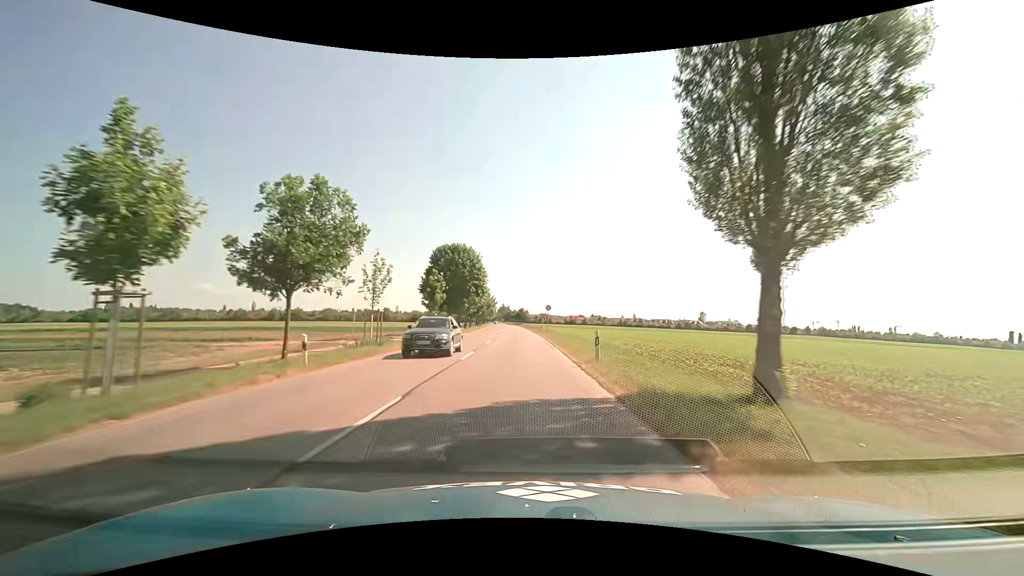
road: tertiary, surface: asphalt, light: Day
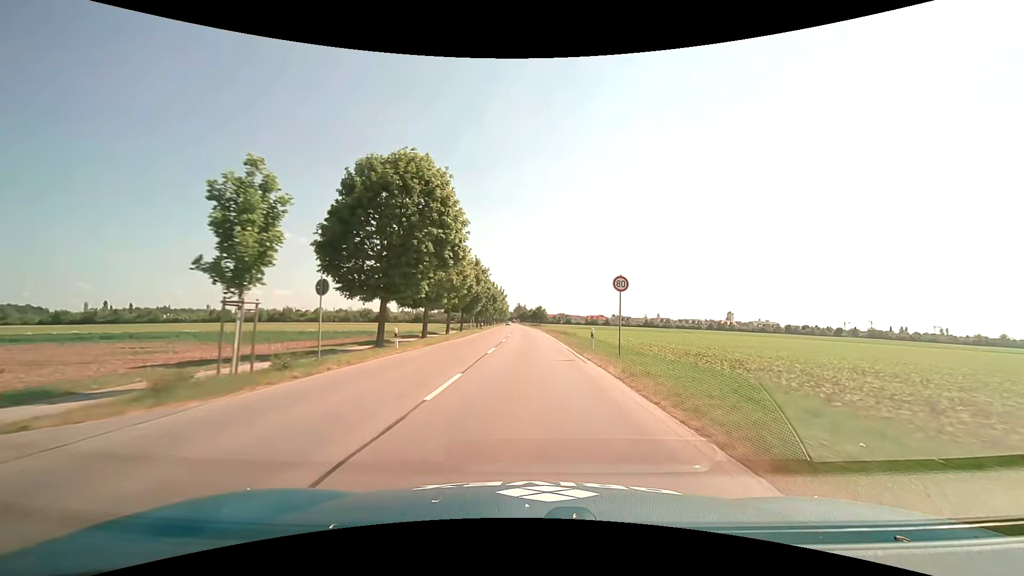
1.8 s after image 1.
(-0.8, +33.5) m; -2°
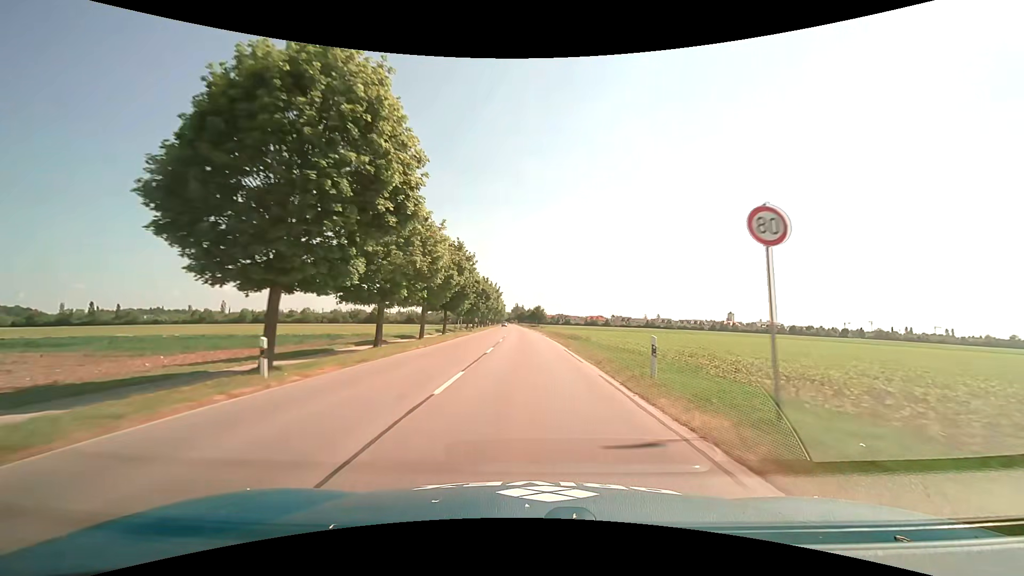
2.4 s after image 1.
(0.0, +11.5) m; 0°
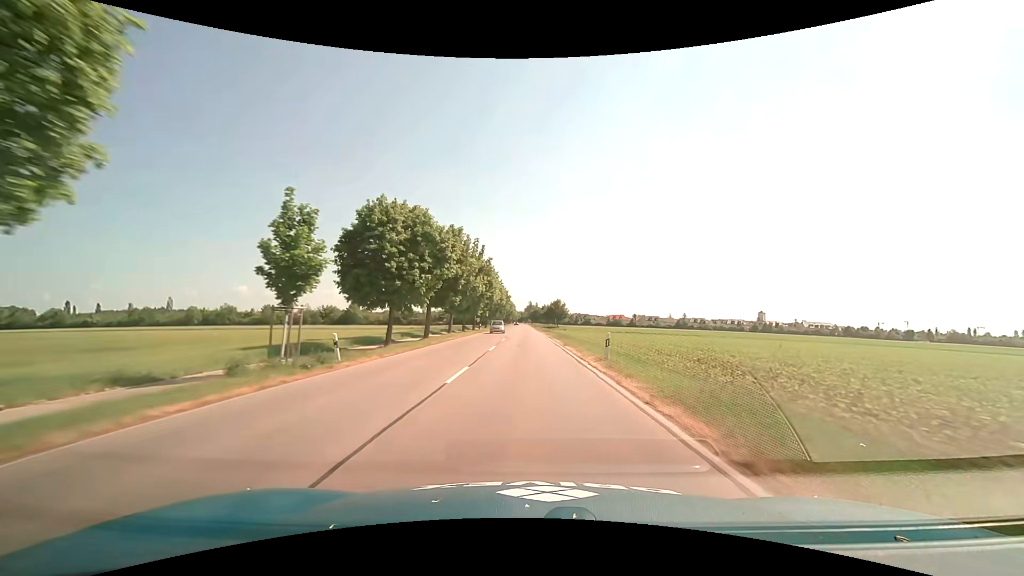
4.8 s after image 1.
(-0.3, +47.6) m; -1°
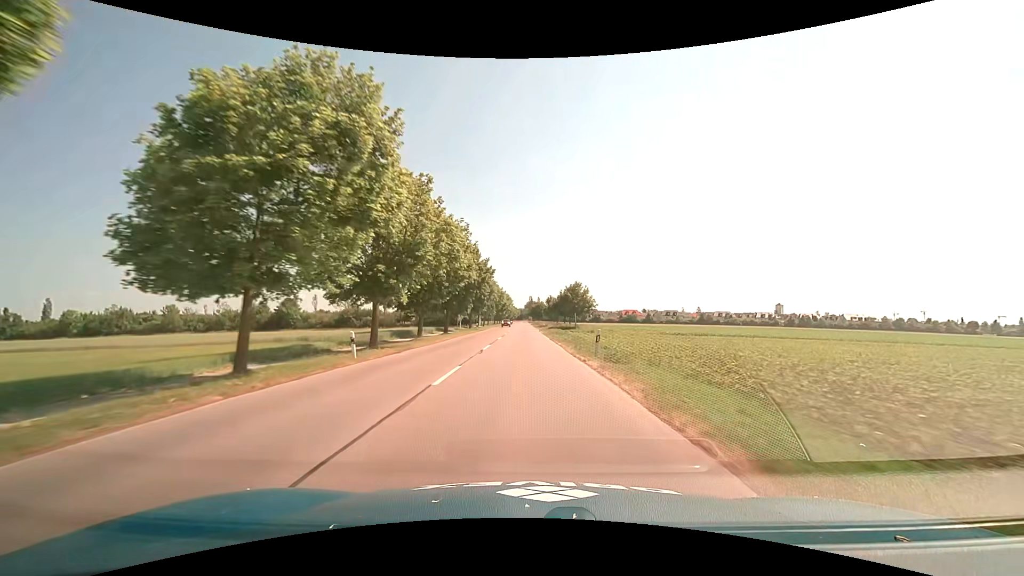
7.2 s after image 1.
(-0.3, +50.2) m; 0°
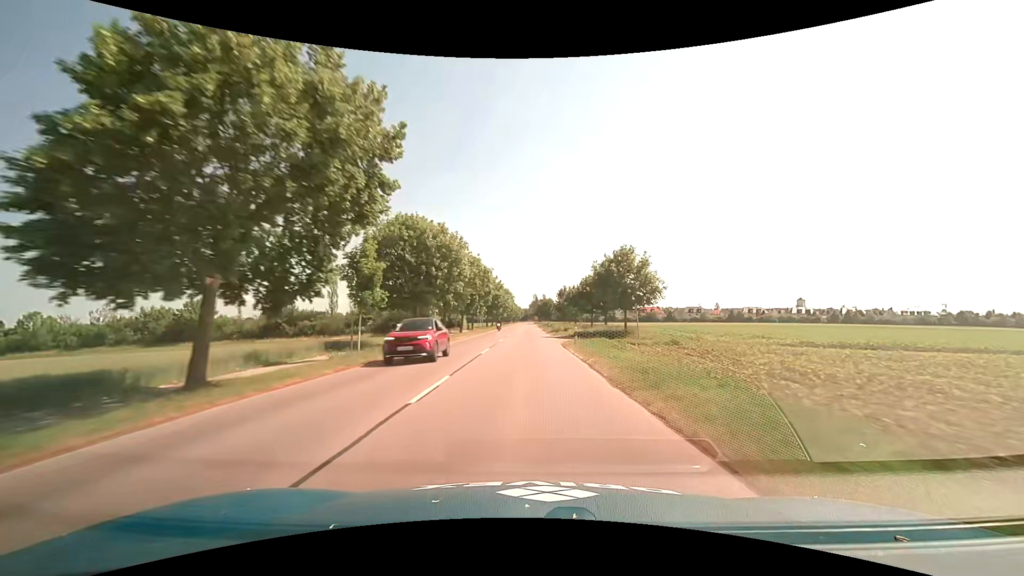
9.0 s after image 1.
(-0.2, +39.2) m; -1°
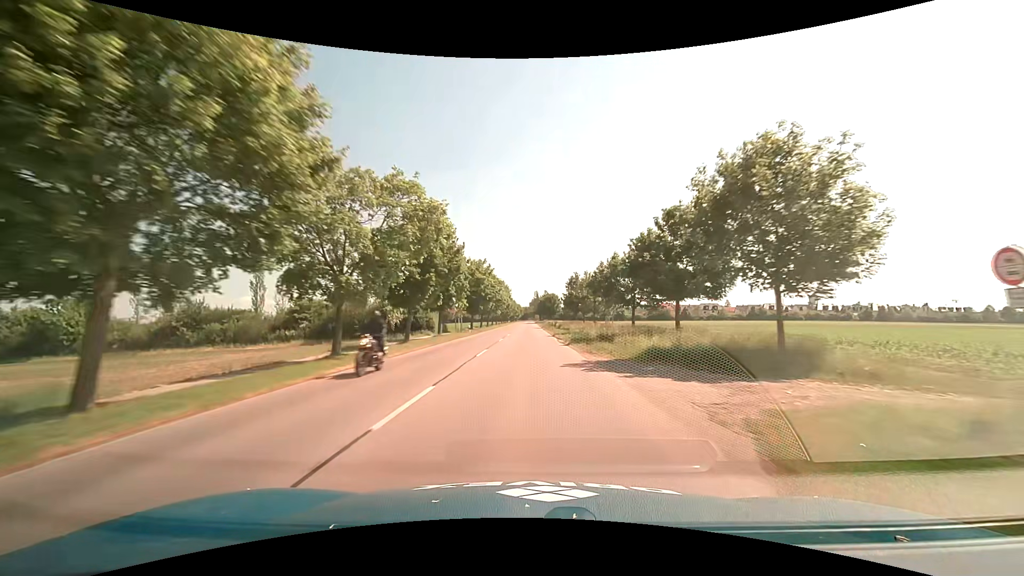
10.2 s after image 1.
(0.0, +26.7) m; 0°
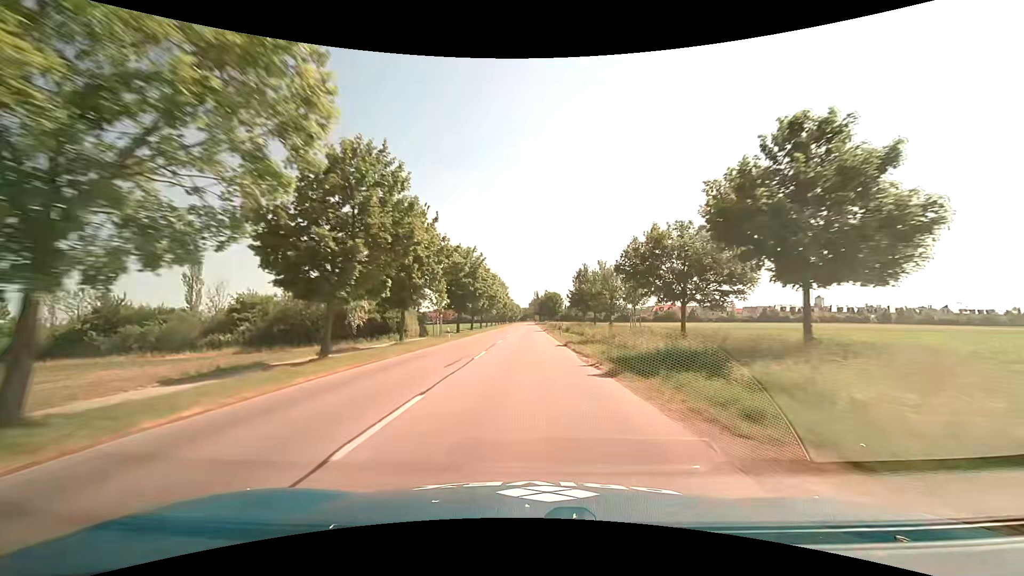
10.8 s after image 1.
(0.0, +13.3) m; 0°
(0, +10) (0, +20) (0, +30) (0, +40) (0, +50) (0, +60) (0, +70) (0, +80) (0, +90) (0, +100) m
